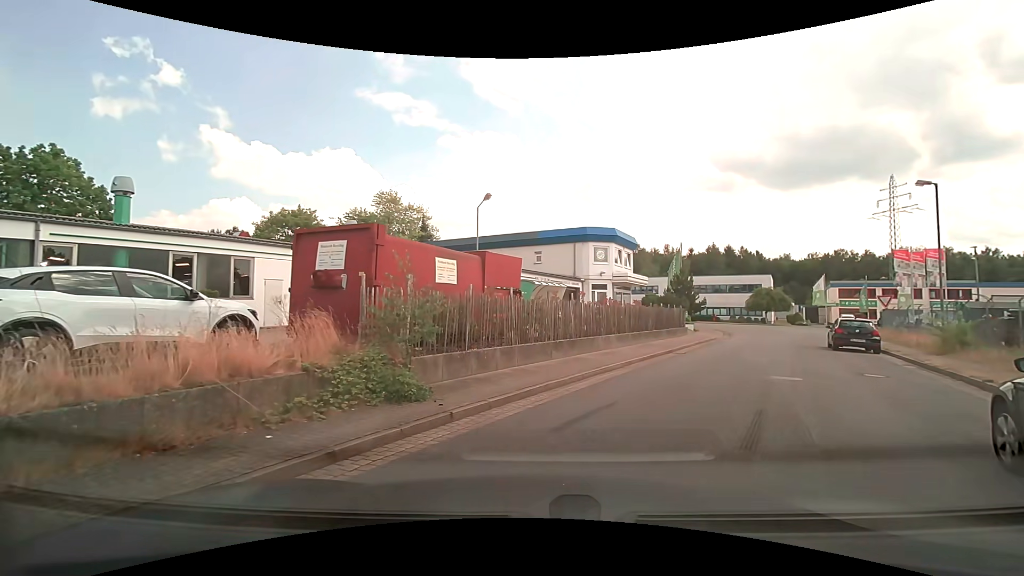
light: Day
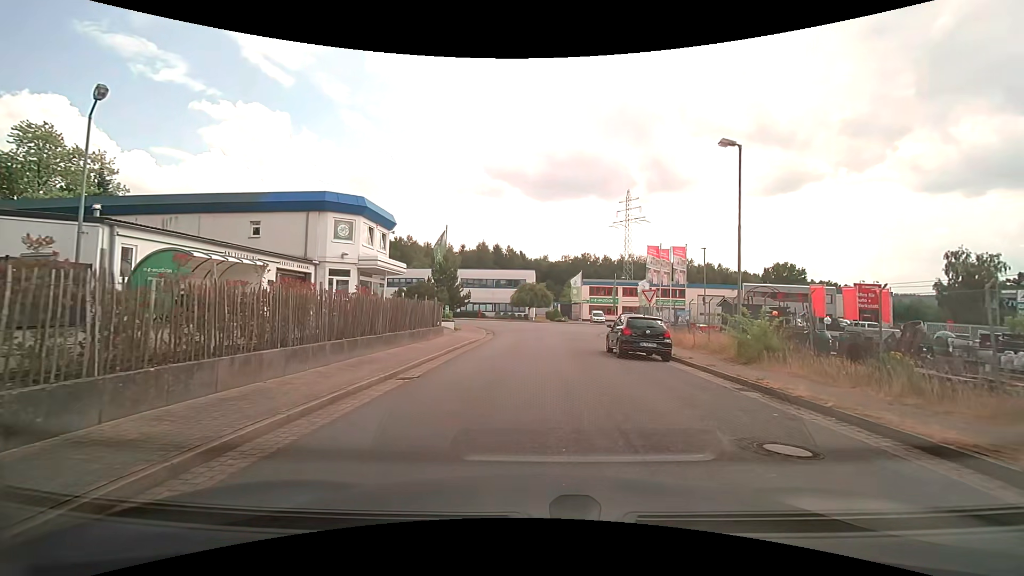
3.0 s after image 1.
(+2.8, +9.1) m; +27°
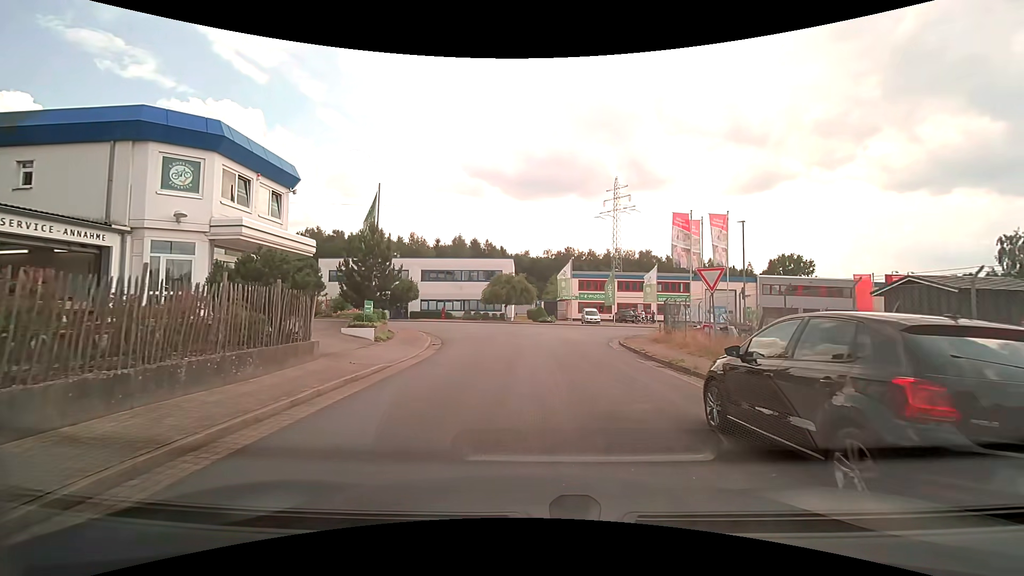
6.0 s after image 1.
(+0.3, +12.9) m; +2°
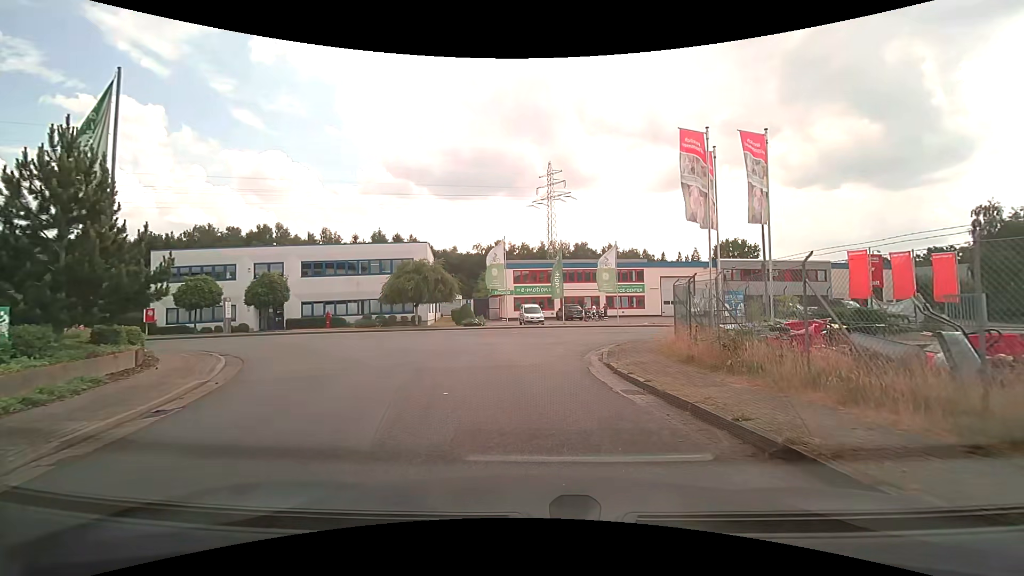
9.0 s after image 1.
(+0.5, +12.8) m; +8°
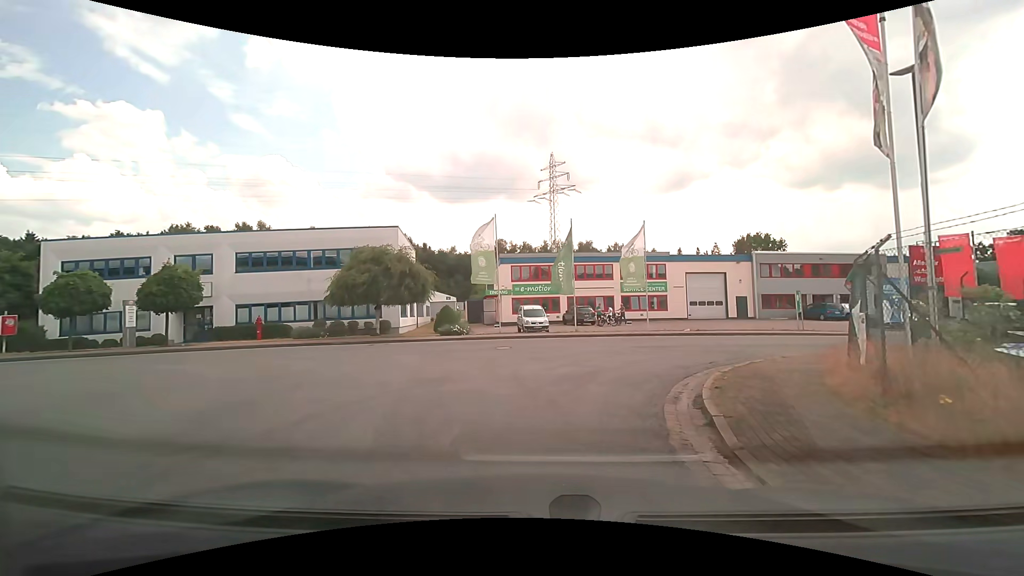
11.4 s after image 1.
(0.0, +8.9) m; -1°
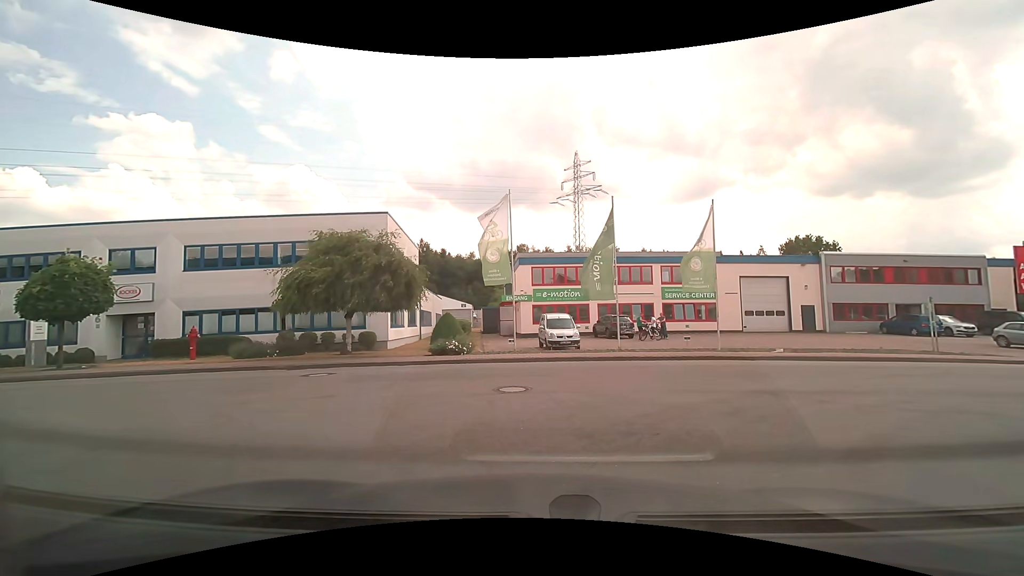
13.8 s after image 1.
(-0.1, +6.9) m; -2°
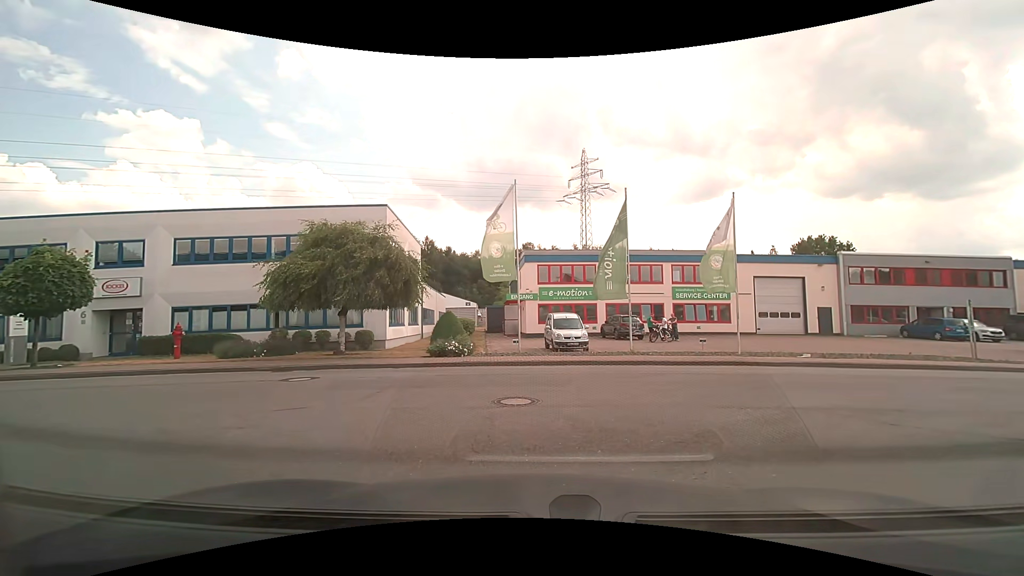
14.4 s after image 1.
(0.0, +1.2) m; -1°
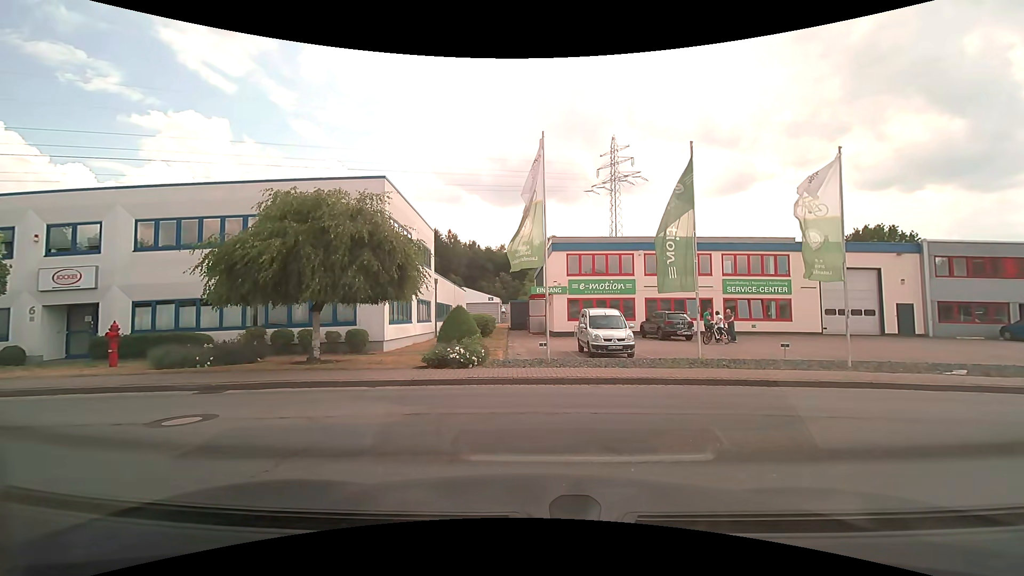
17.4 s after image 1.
(0.0, +4.3) m; -1°
(-4, +9) (-14, +10) (-24, +10) (-34, +9) (-44, +8) (-54, +7) (-63, +5) (-73, +2) (-83, 0) (-92, -4) m
